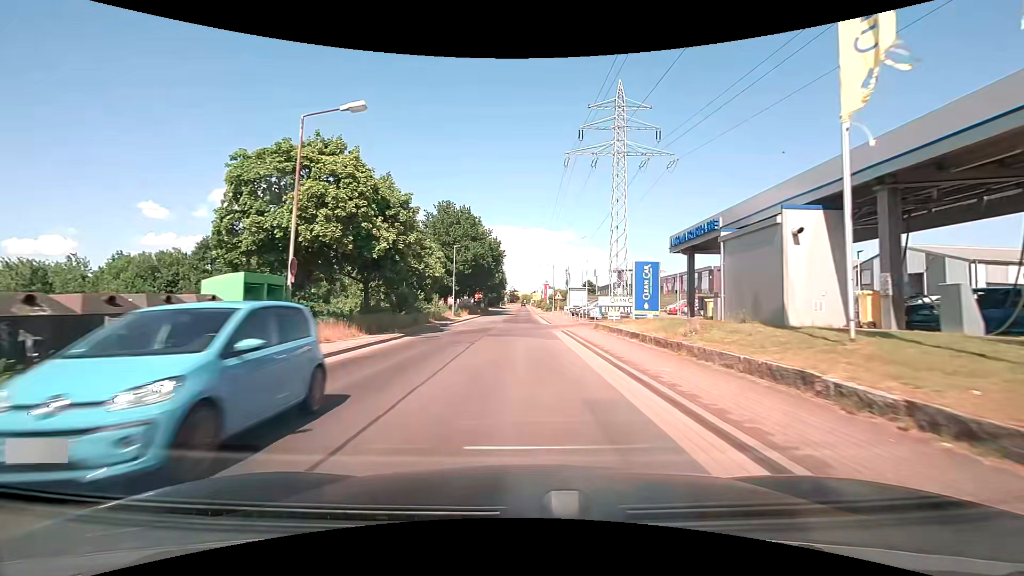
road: residential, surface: asphalt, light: Day
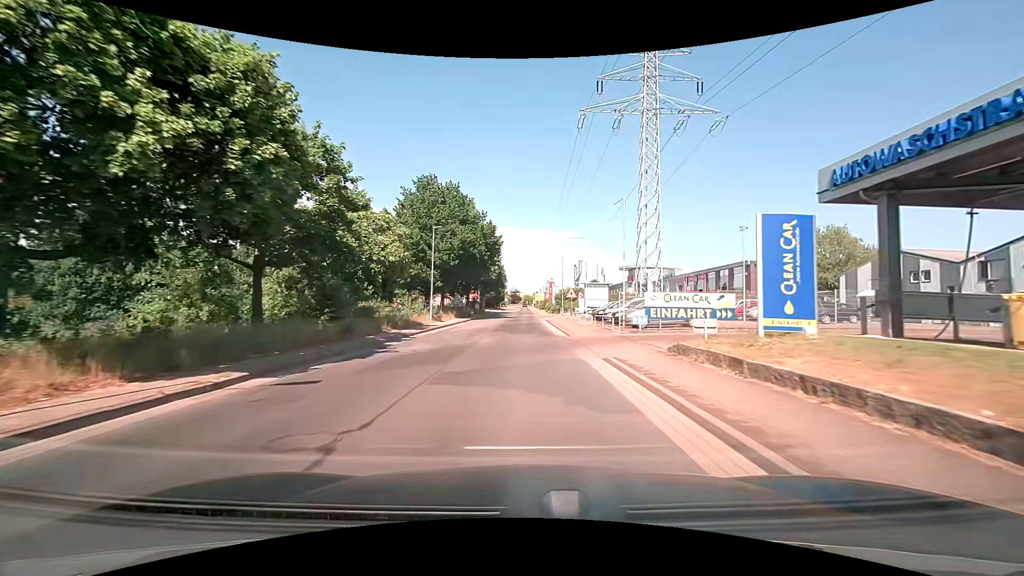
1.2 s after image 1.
(0.0, +13.6) m; 0°
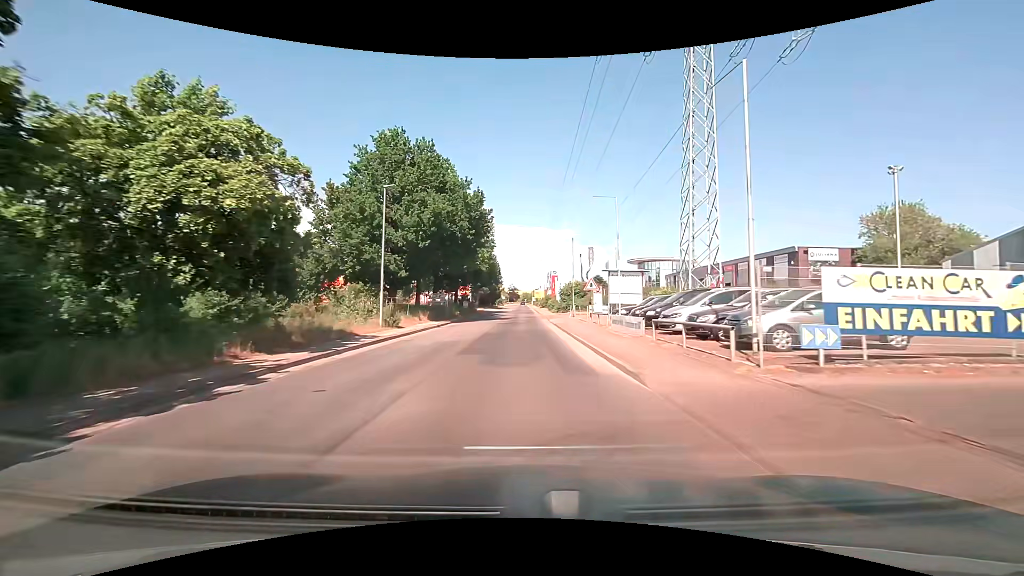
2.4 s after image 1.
(0.0, +13.7) m; 0°
